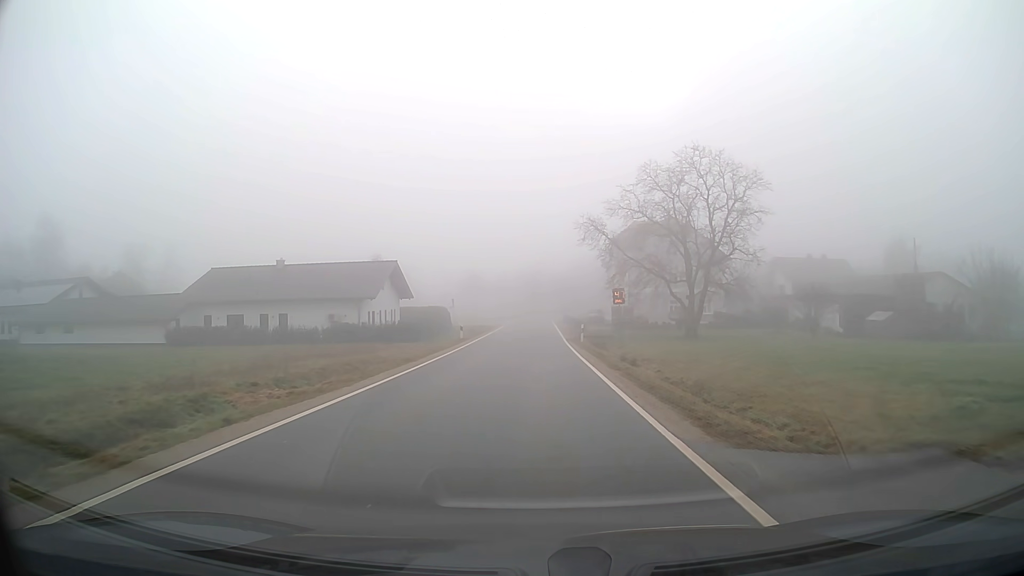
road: tertiary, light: Day
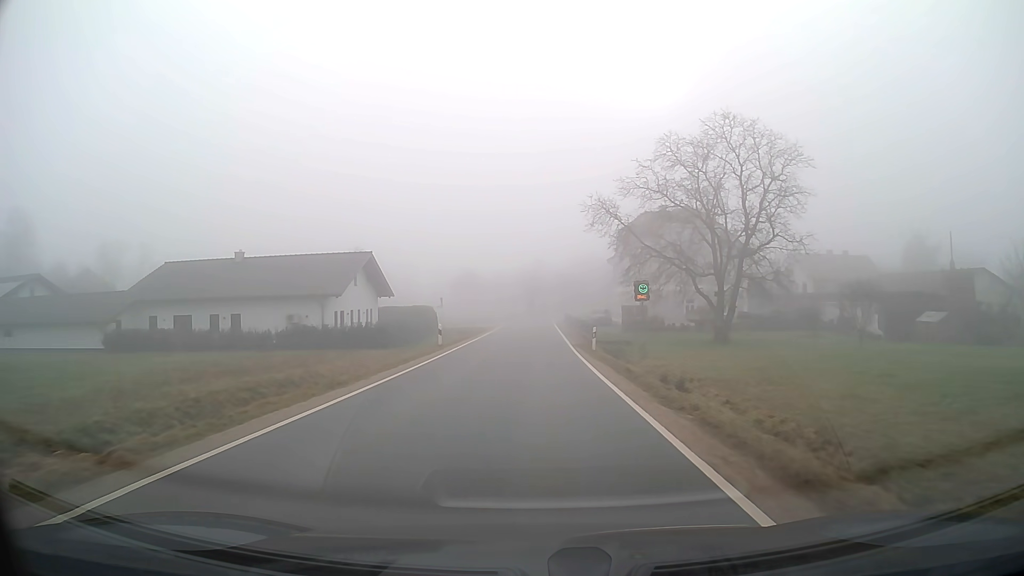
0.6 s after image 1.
(0.0, +7.9) m; 0°
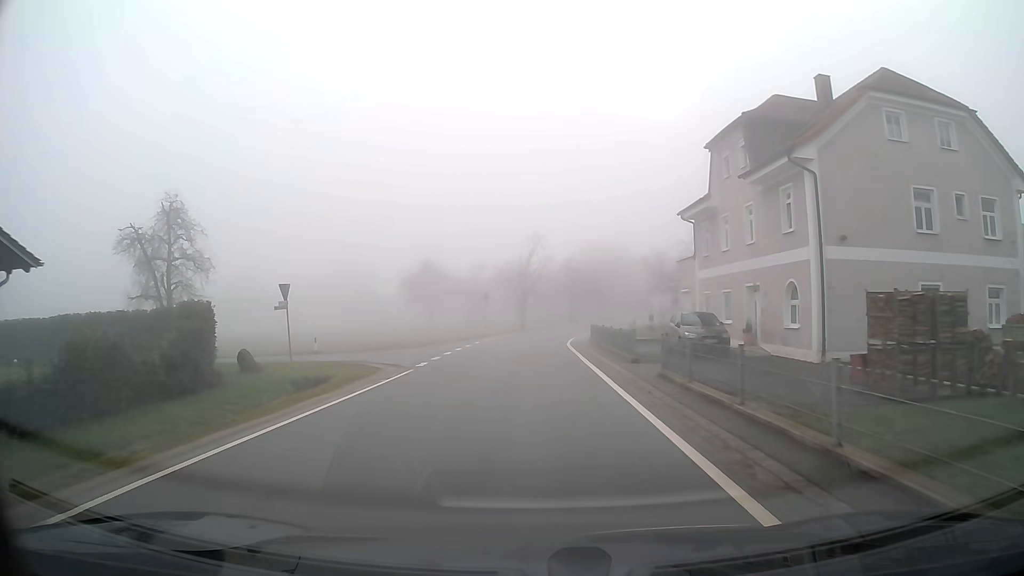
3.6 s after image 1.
(+0.2, +39.8) m; 0°
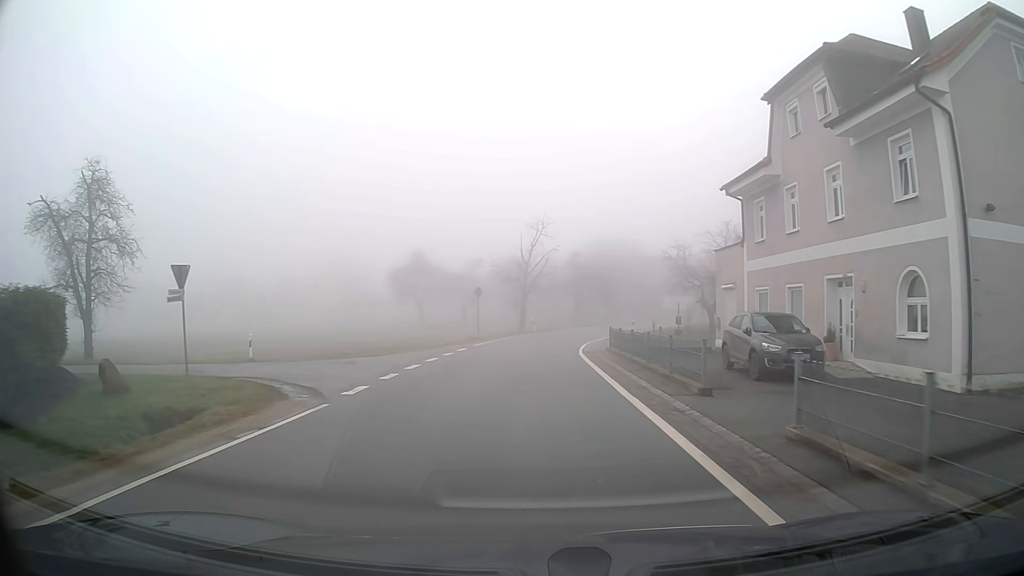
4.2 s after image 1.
(0.0, +8.0) m; 0°
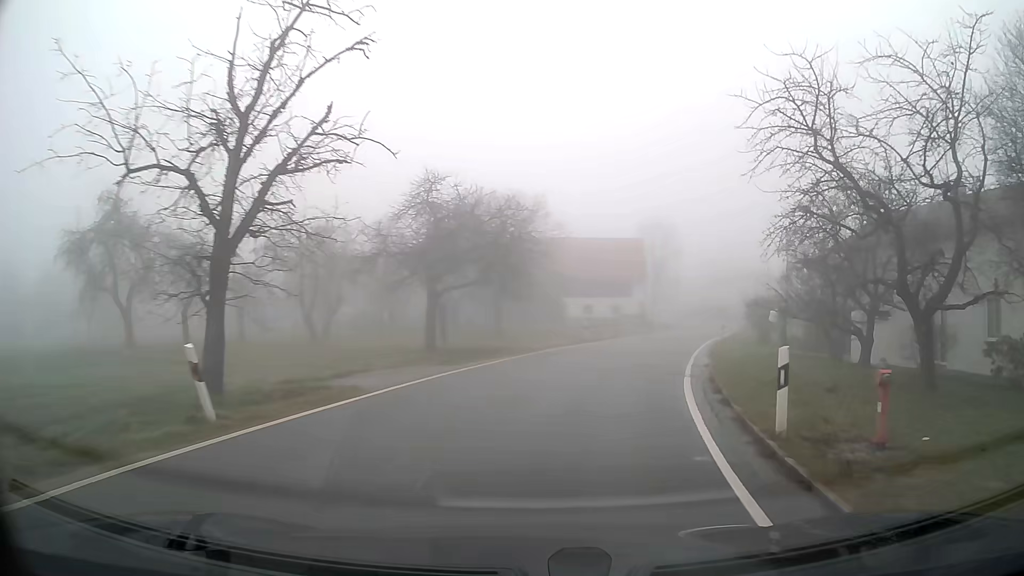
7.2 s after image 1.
(+2.8, +37.4) m; +15°
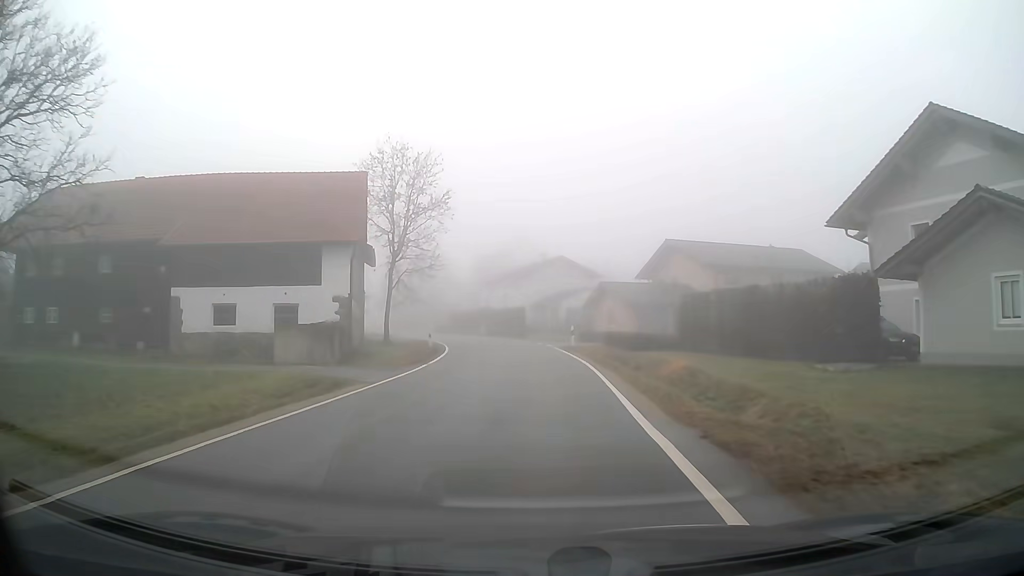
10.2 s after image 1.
(+7.1, +36.3) m; +17°
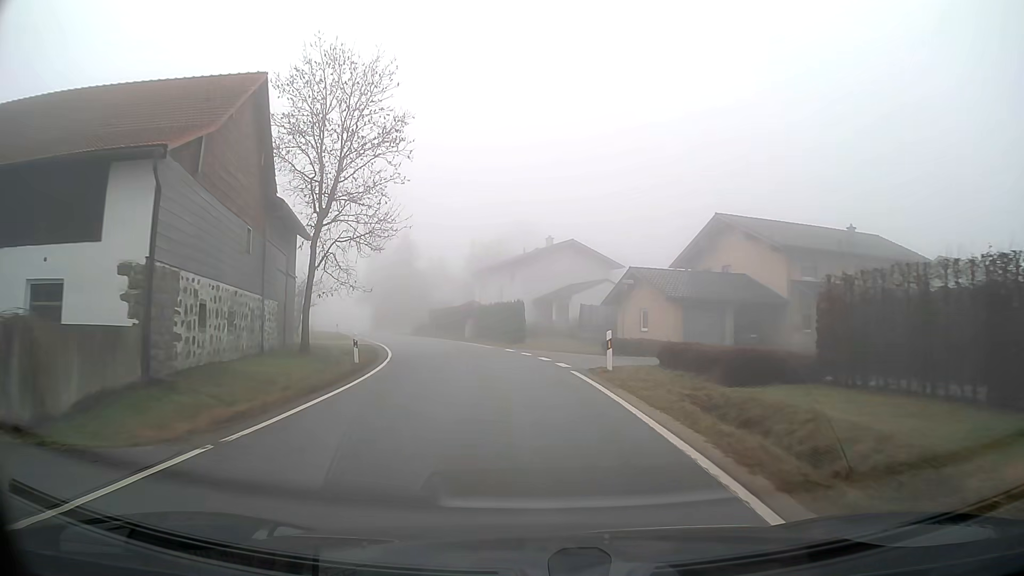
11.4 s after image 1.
(-0.1, +15.1) m; -1°
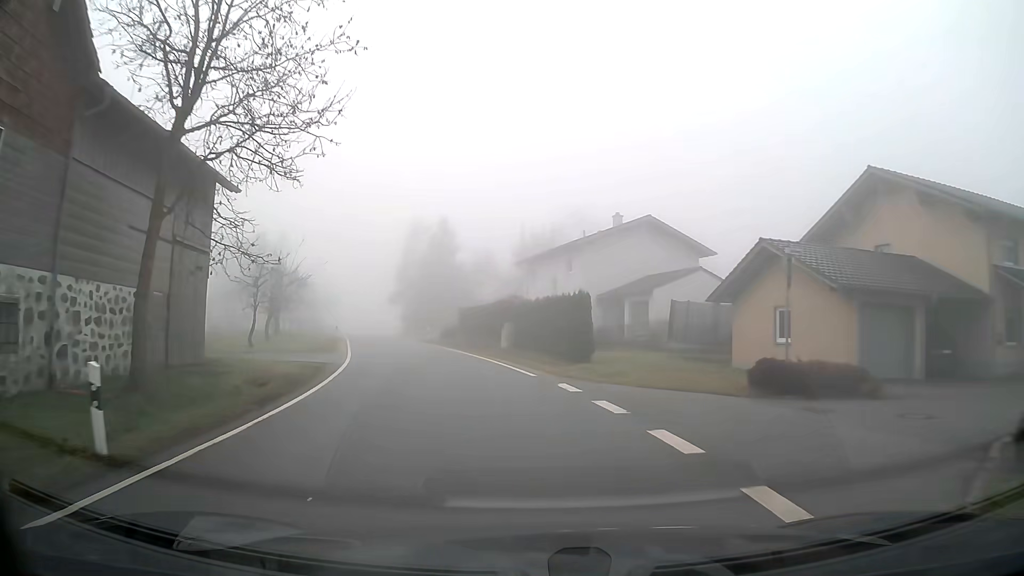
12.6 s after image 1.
(-0.7, +14.6) m; -6°
(0, +10) (-2, +20) (-4, +30) (-7, +39) (-9, +49) (-12, +59) (-14, +68) (-16, +78) (-17, +88) (-18, +98) m
